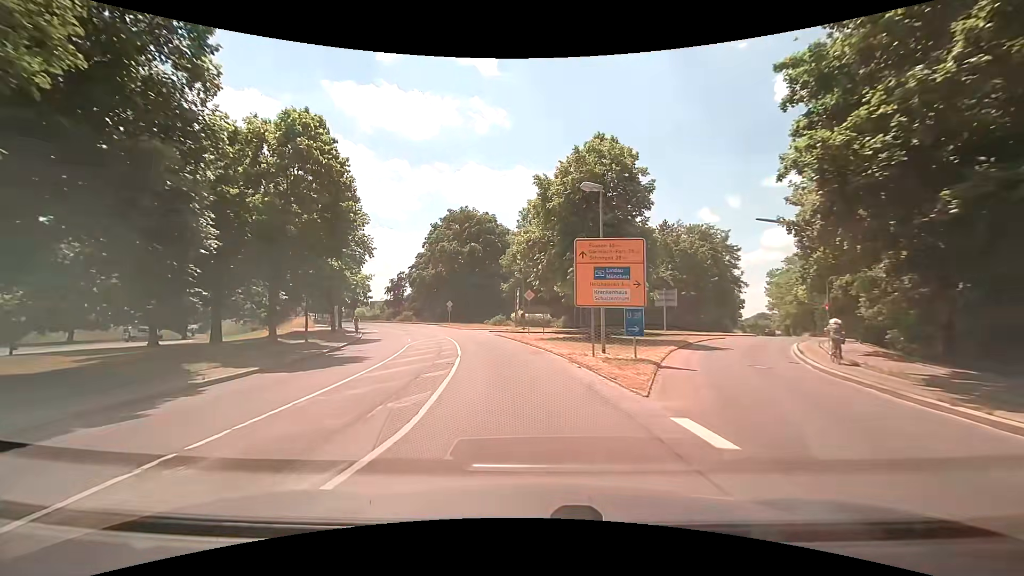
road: secondary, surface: asphalt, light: Day
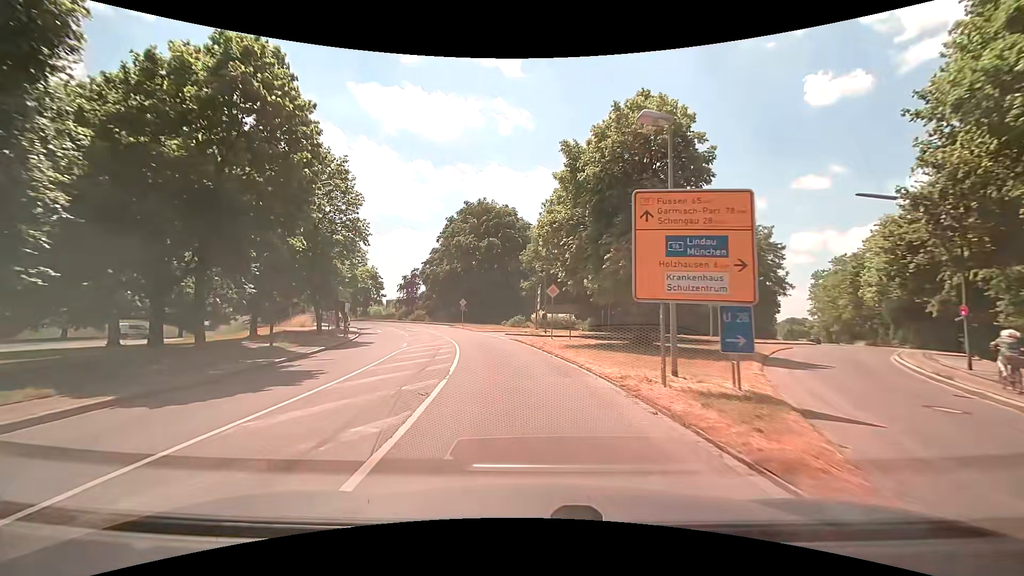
(-0.2, +6.4) m; -3°
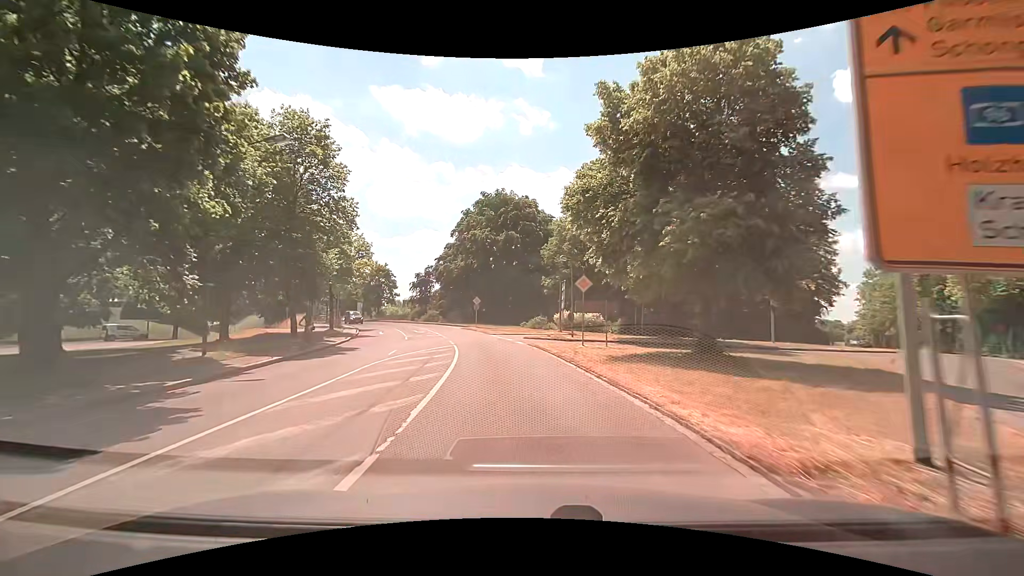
(-0.1, +6.4) m; -2°
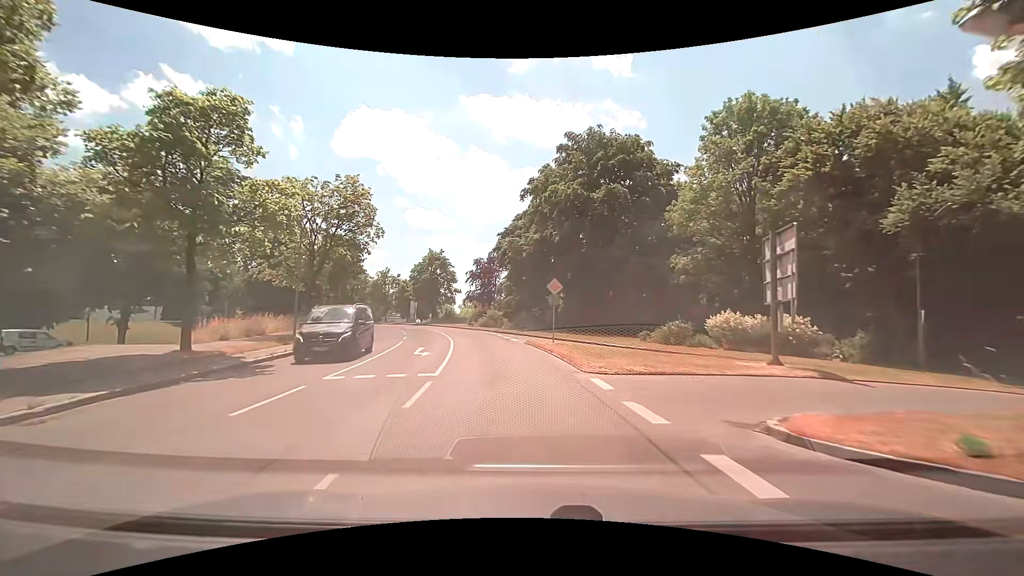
(-2.1, +25.0) m; -10°
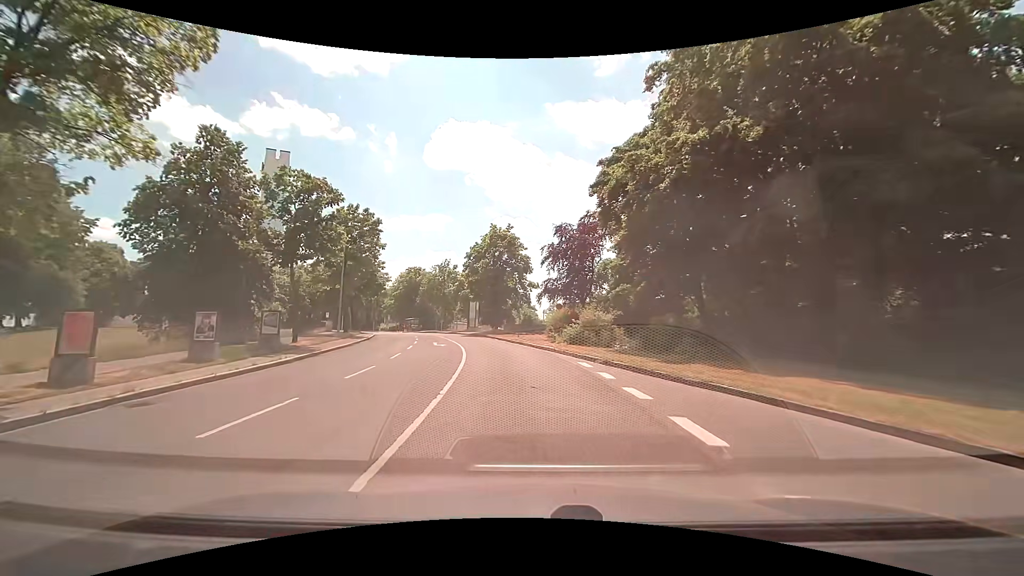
(-2.3, +24.2) m; -10°
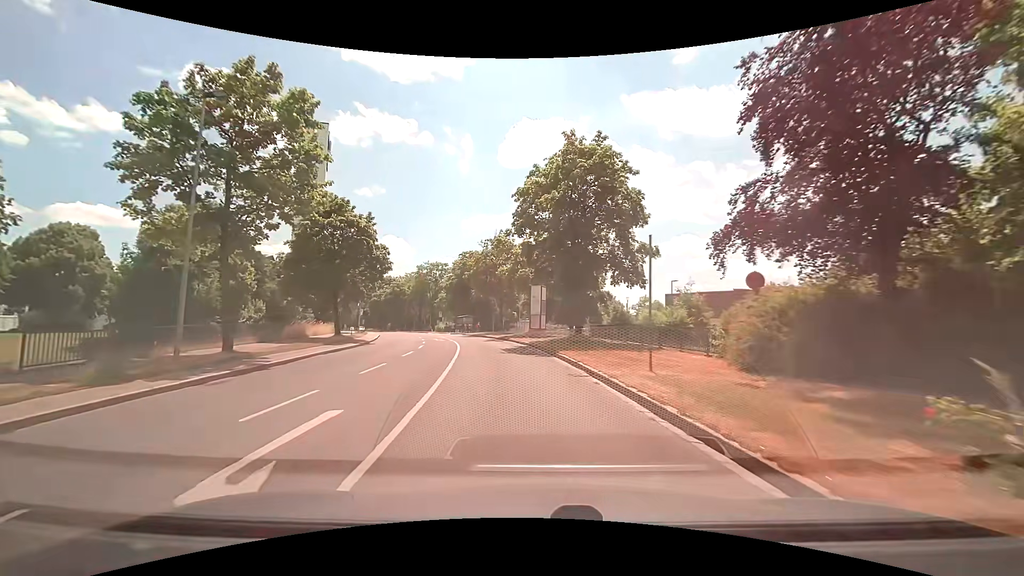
(-1.6, +23.6) m; -8°
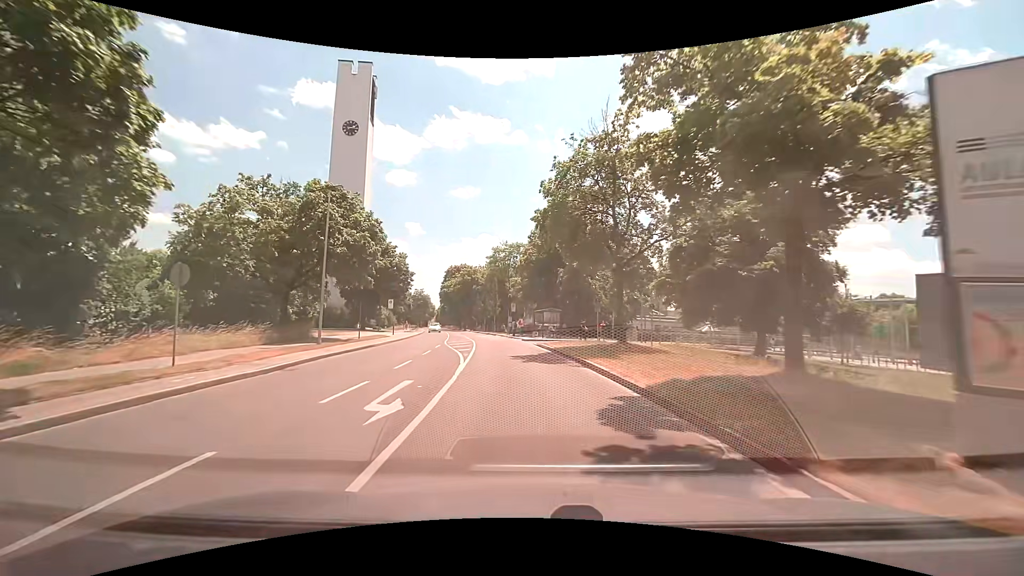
(-2.8, +29.0) m; -10°
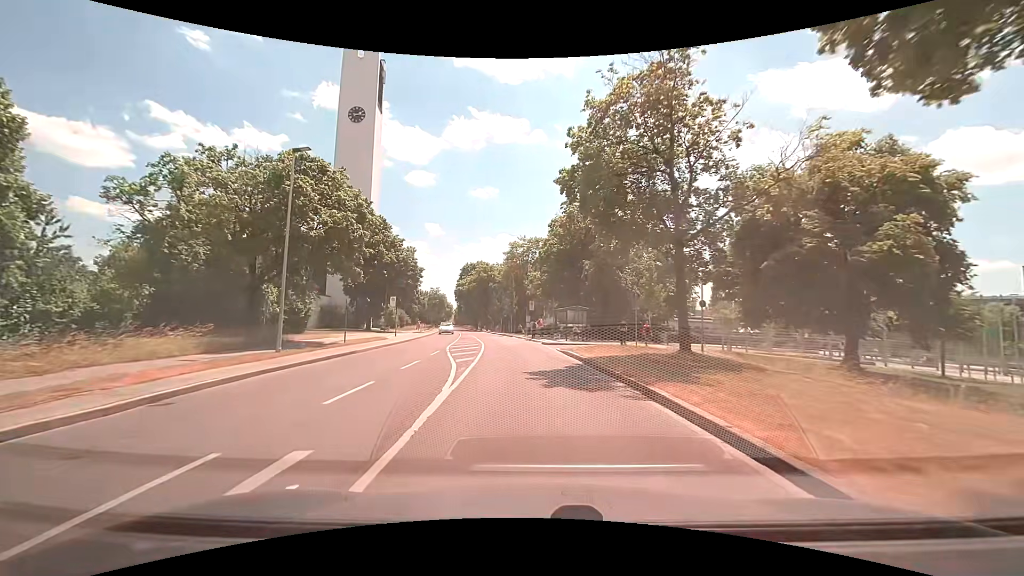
(-0.2, +6.2) m; -3°
(0, +10) (-1, +20) (-1, +30) (-3, +40) (-4, +50) (-6, +60) (-8, +69) (-10, +79) (-11, +89) (-13, +99) m
